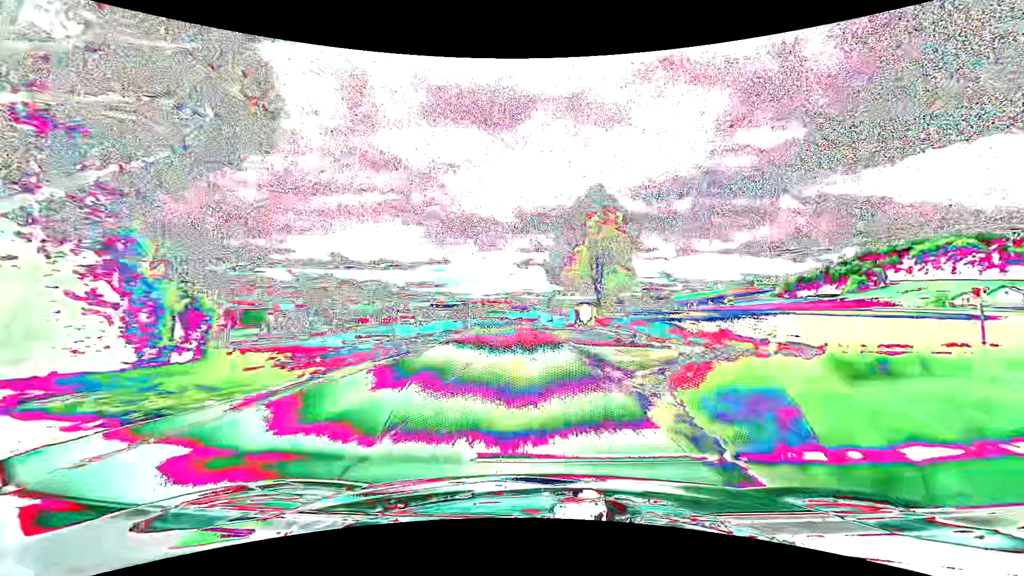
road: secondary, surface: asphalt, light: Day
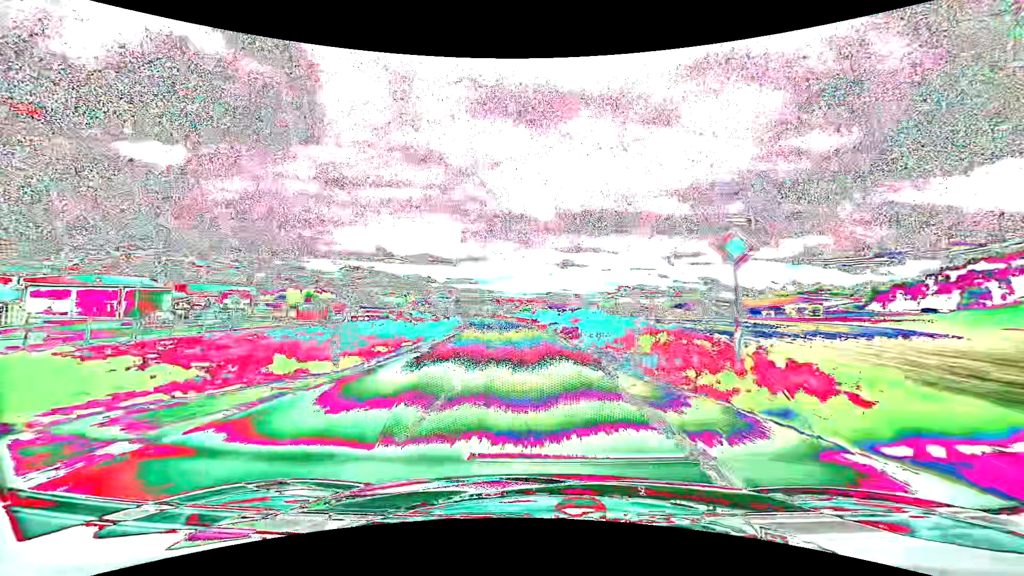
(-1.4, +40.6) m; -4°
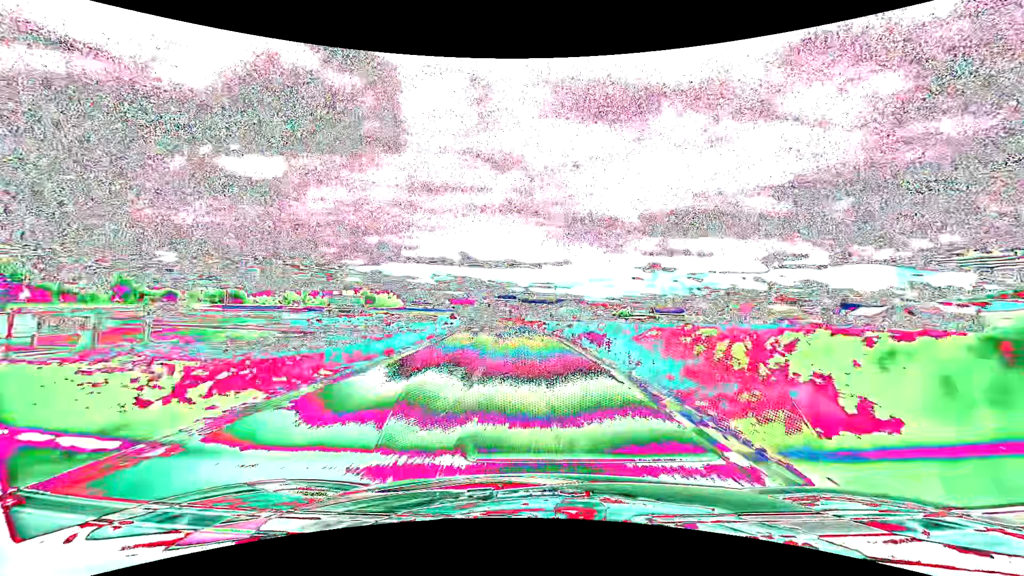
(-5.5, +68.7) m; -9°
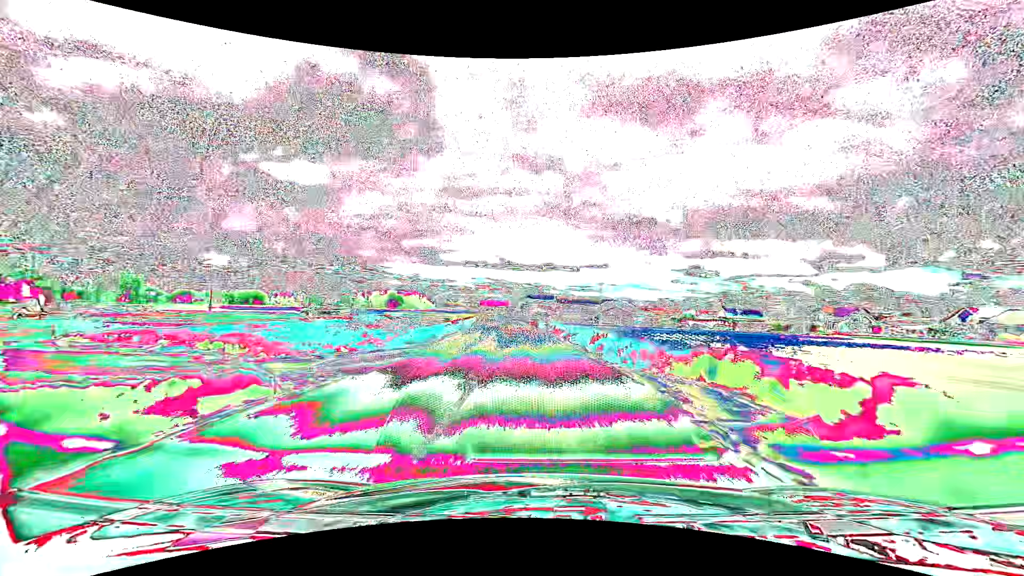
(-1.1, +28.3) m; -4°
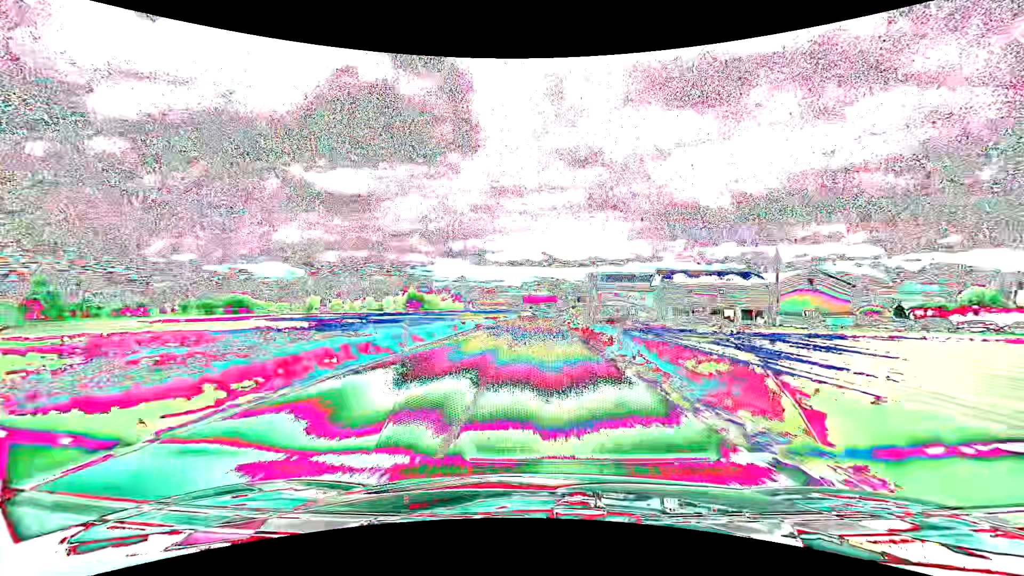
(-4.3, +71.8) m; -5°
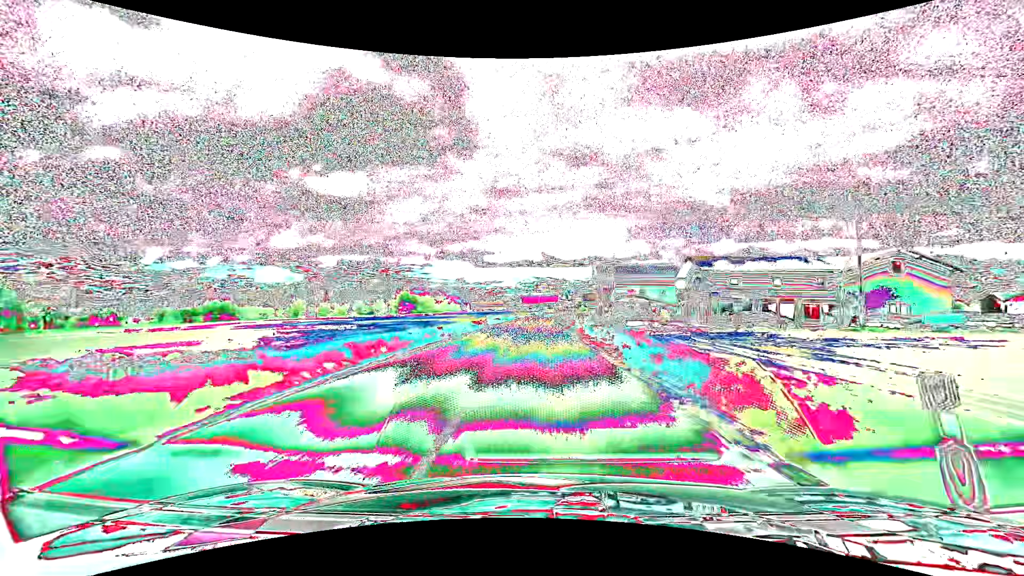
(0.0, +14.0) m; 0°
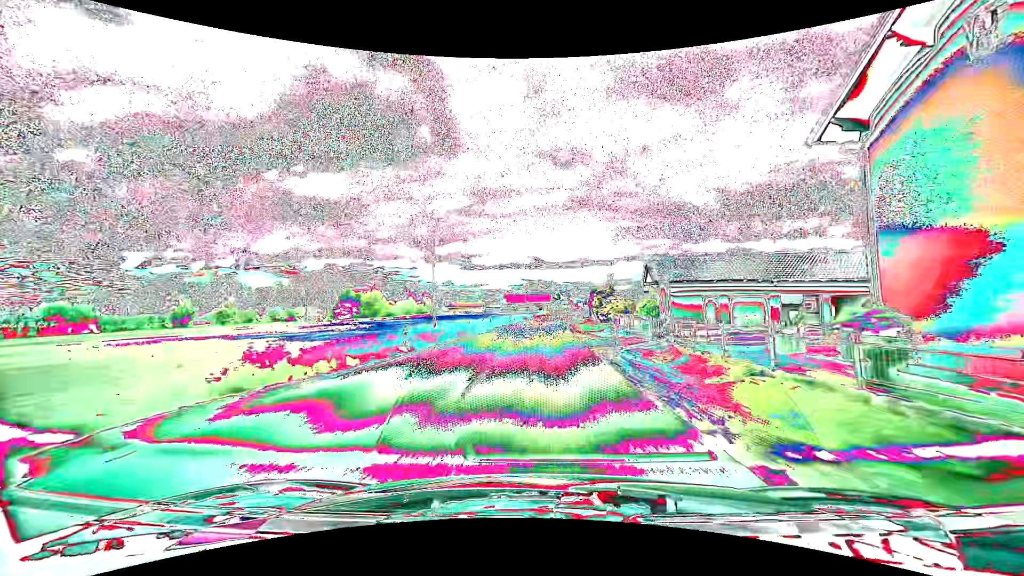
(+0.7, +67.1) m; +1°
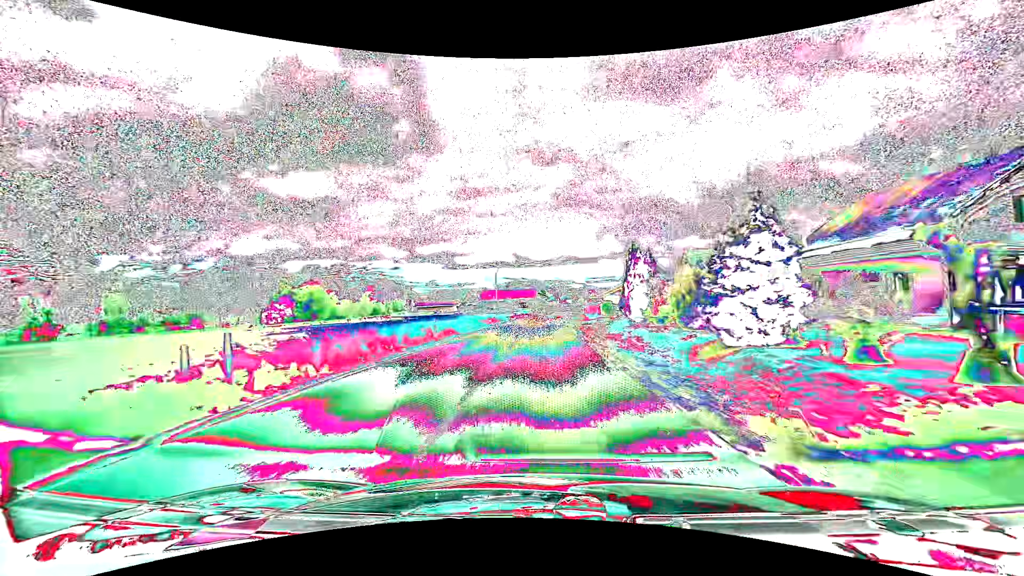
(+0.6, +38.5) m; +2°
(0, +10) (0, +20) (+1, +30) (+1, +40) (+1, +50) (+2, +60) (+2, +70) (+3, +80) (+3, +90) (+4, +100) m
